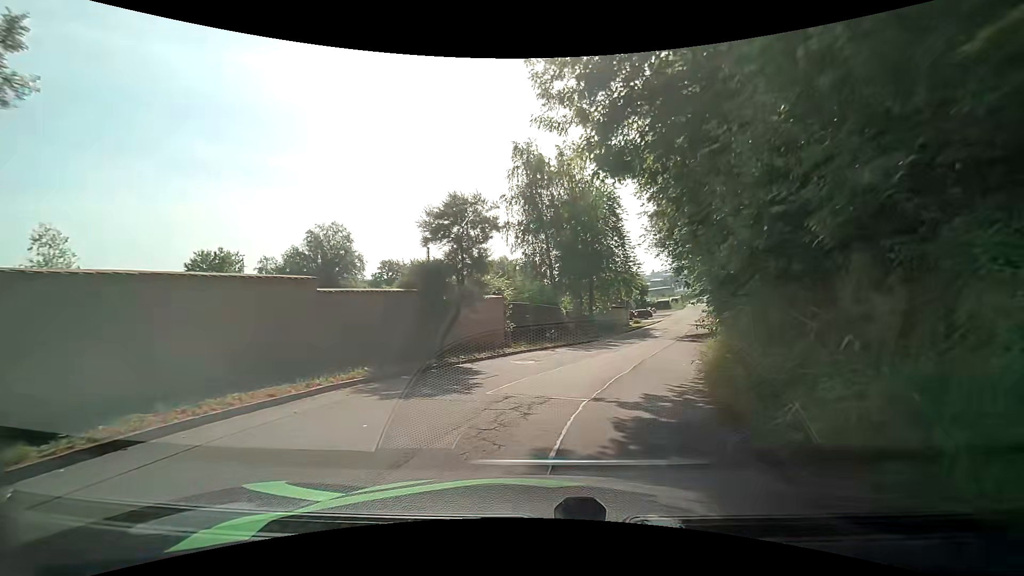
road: residential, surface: asphalt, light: Day
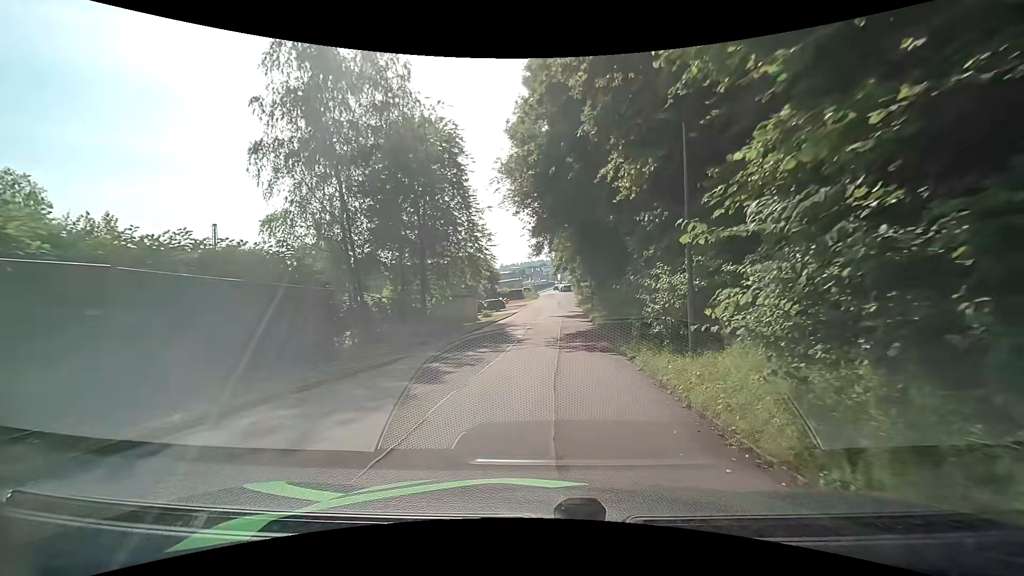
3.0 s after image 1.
(+2.8, +16.3) m; +16°
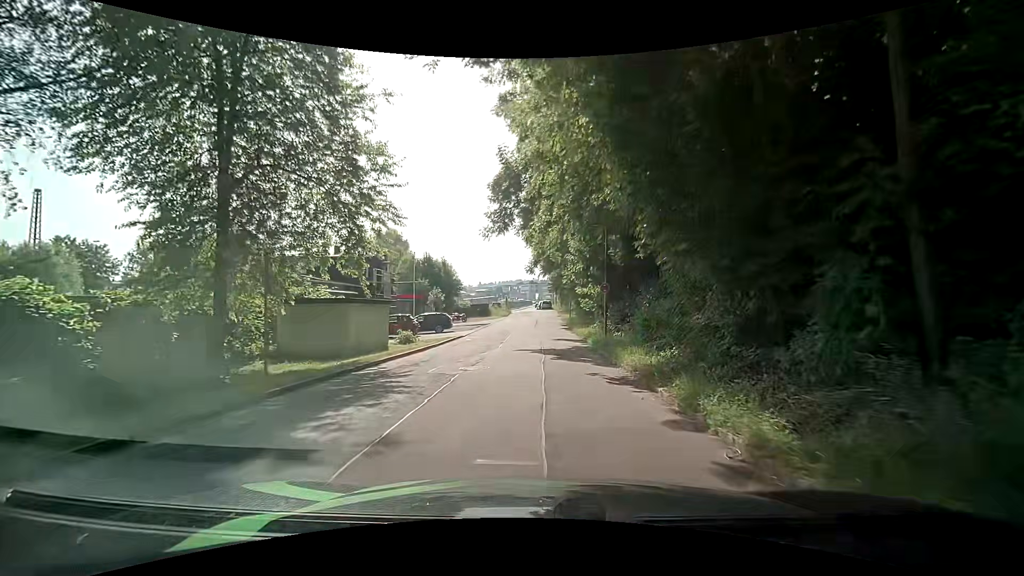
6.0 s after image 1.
(+1.8, +21.7) m; +4°
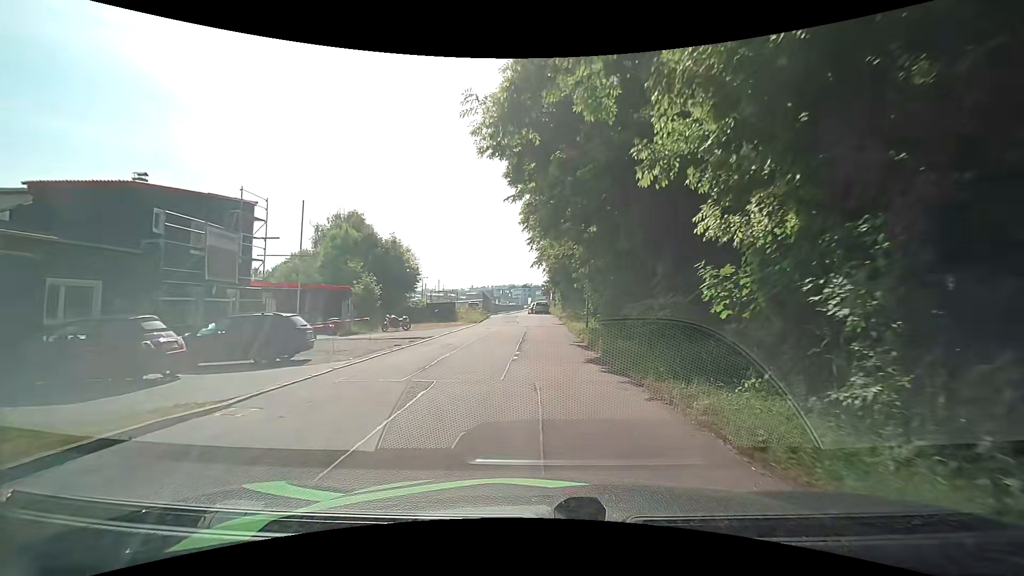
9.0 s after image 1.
(0.0, +22.2) m; +1°
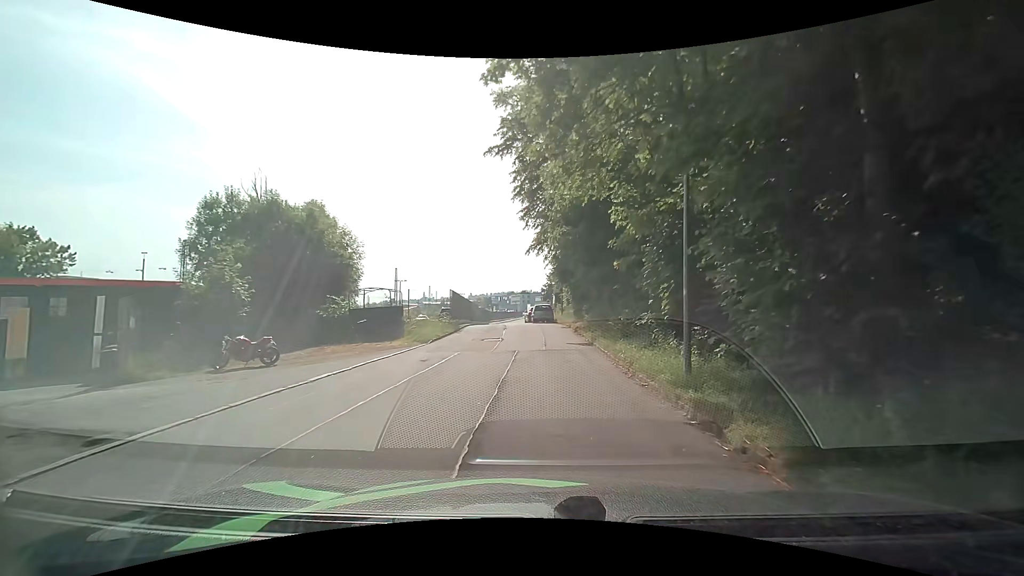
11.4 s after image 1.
(-0.1, +17.4) m; -1°
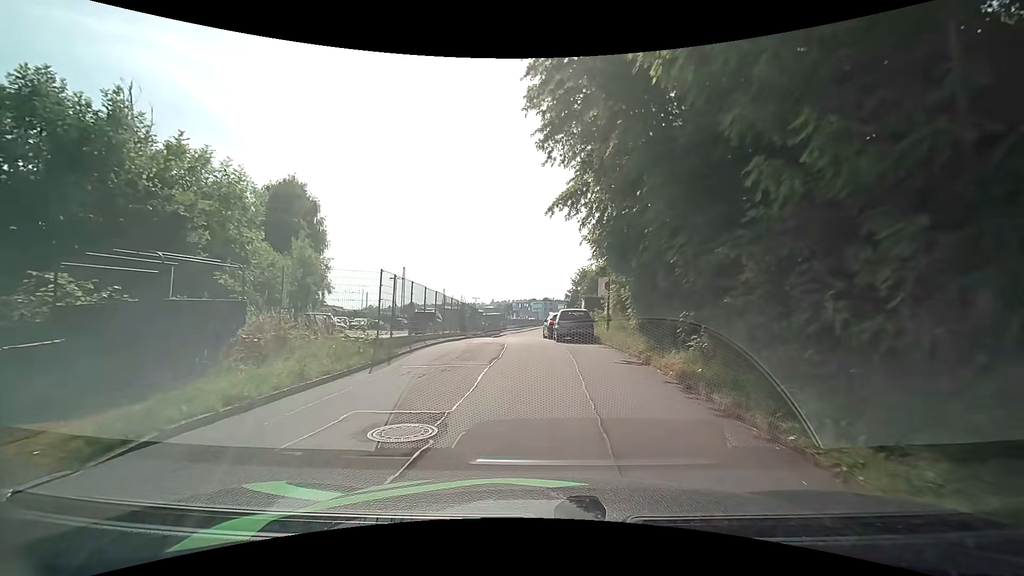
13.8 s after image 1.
(+0.1, +16.4) m; -2°
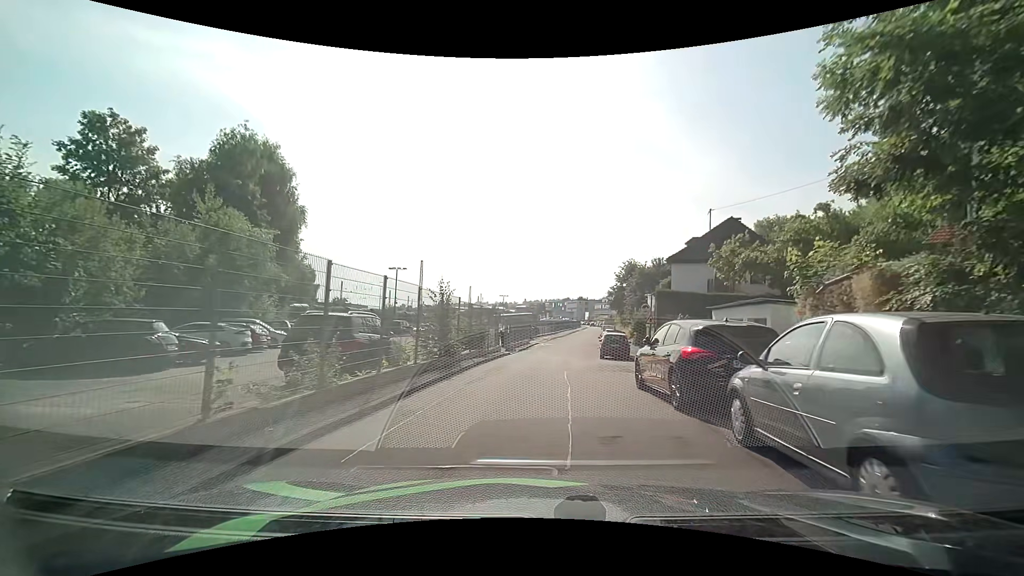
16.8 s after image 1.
(-1.0, +18.1) m; -5°
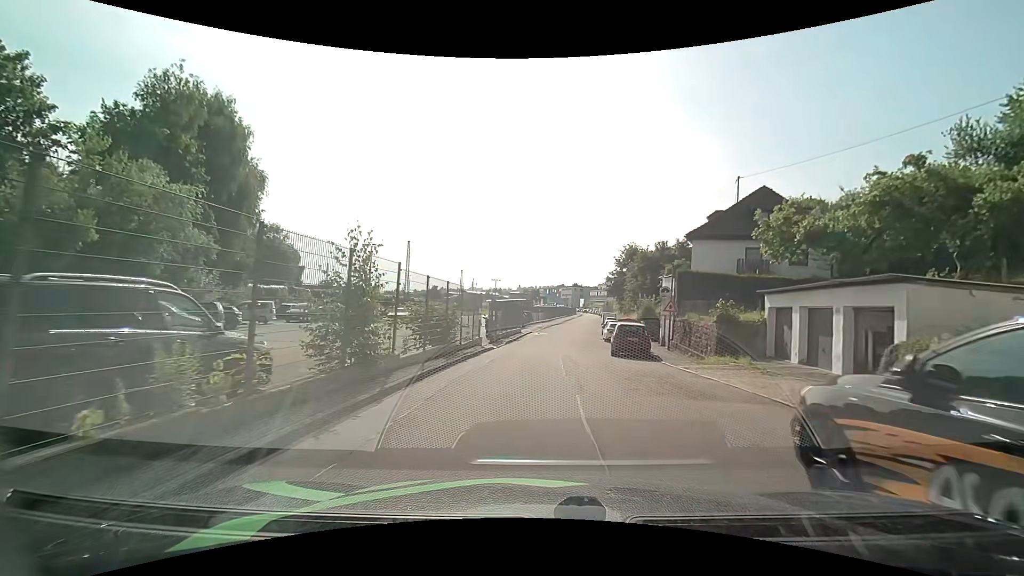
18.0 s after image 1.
(+0.3, +7.2) m; +2°
(0, +10) (+1, +20) (+2, +30) (+3, +40) (+4, +50) (+6, +60) (+7, +70) (+9, +79) (+10, +89) (+11, +99) m
